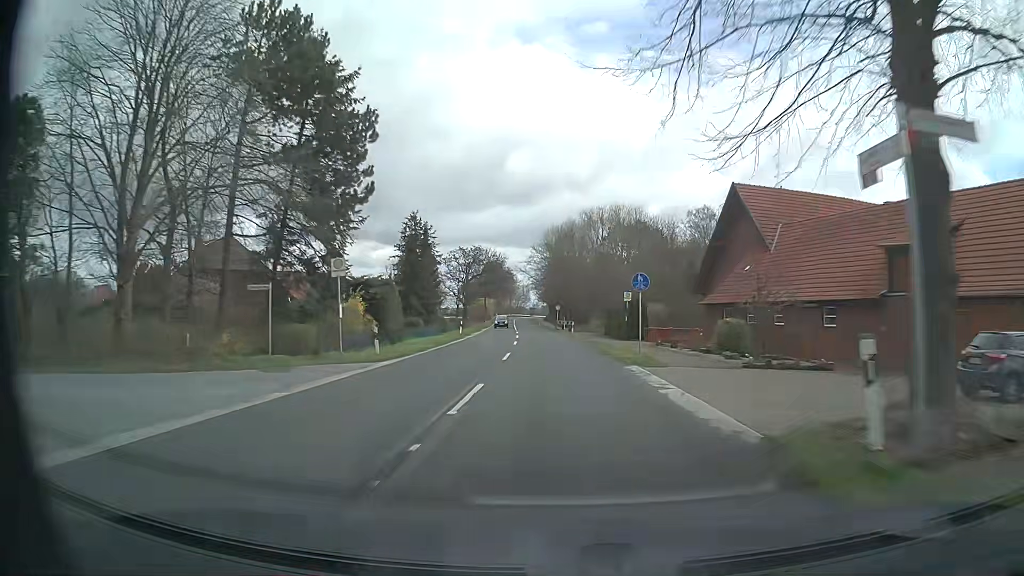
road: secondary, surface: asphalt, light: Day
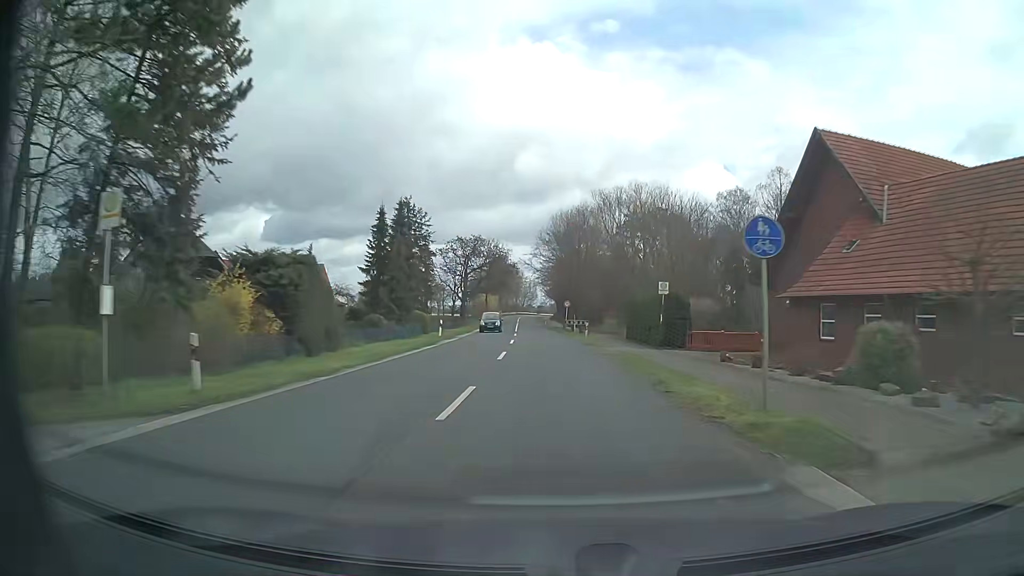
(-0.1, +12.7) m; 0°
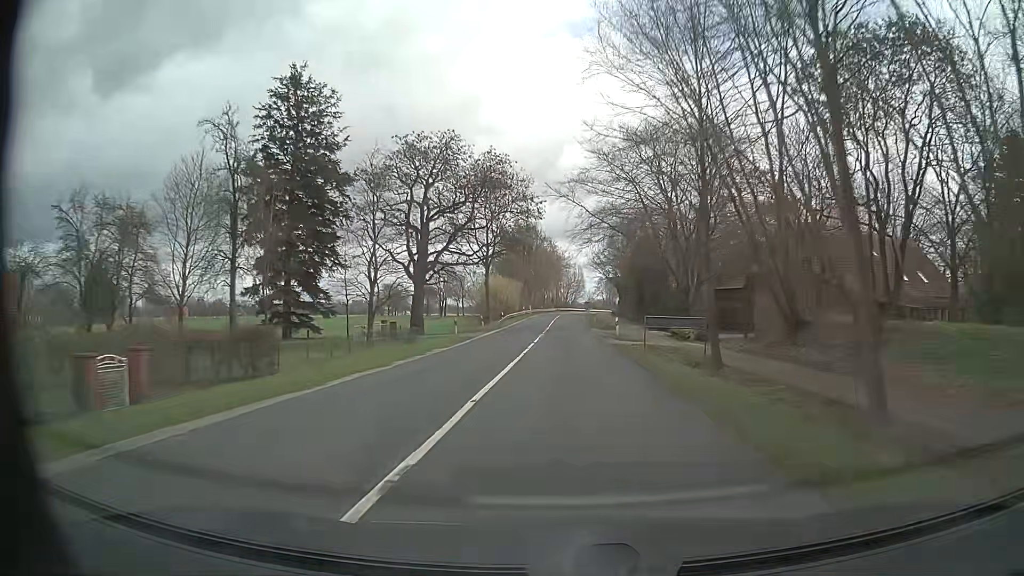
(-2.7, +63.0) m; -4°
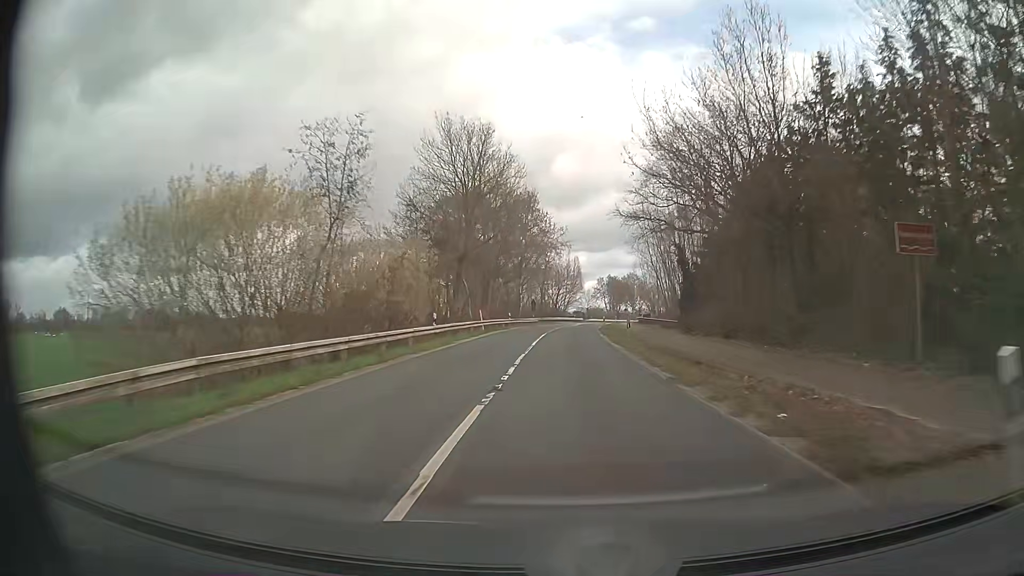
(+0.3, +60.3) m; +1°
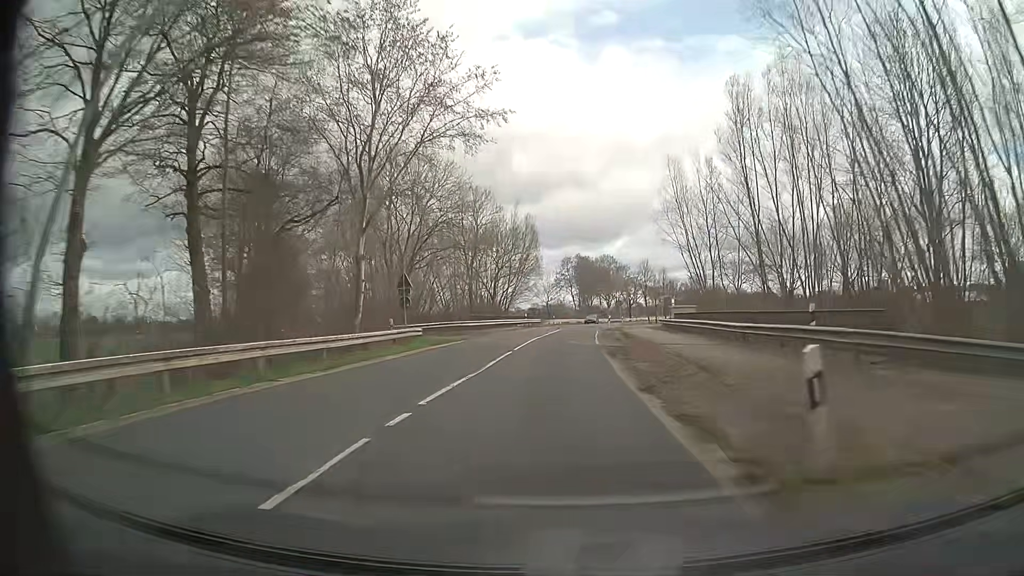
(+1.8, +55.4) m; +4°
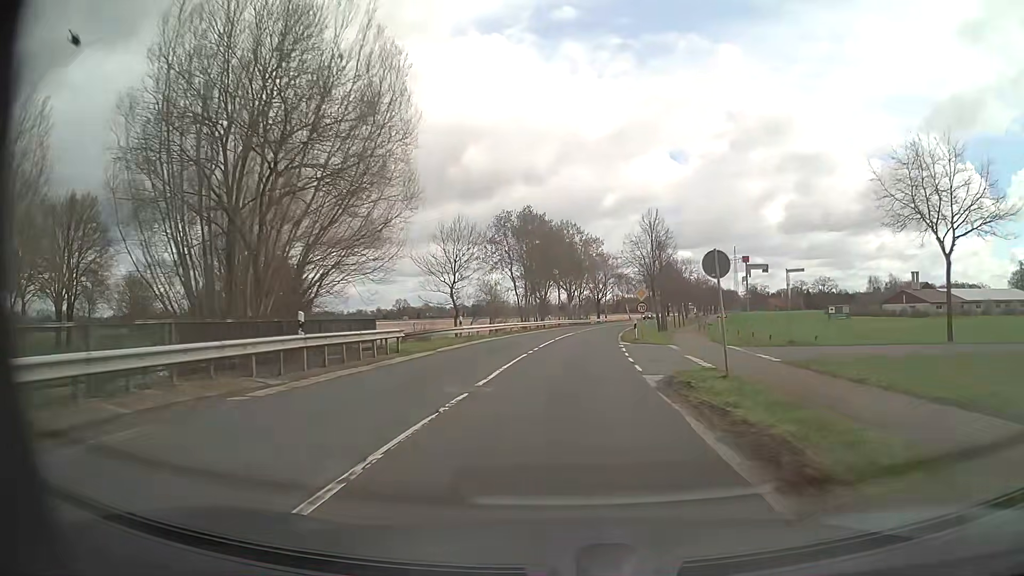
(+1.7, +52.2) m; +5°
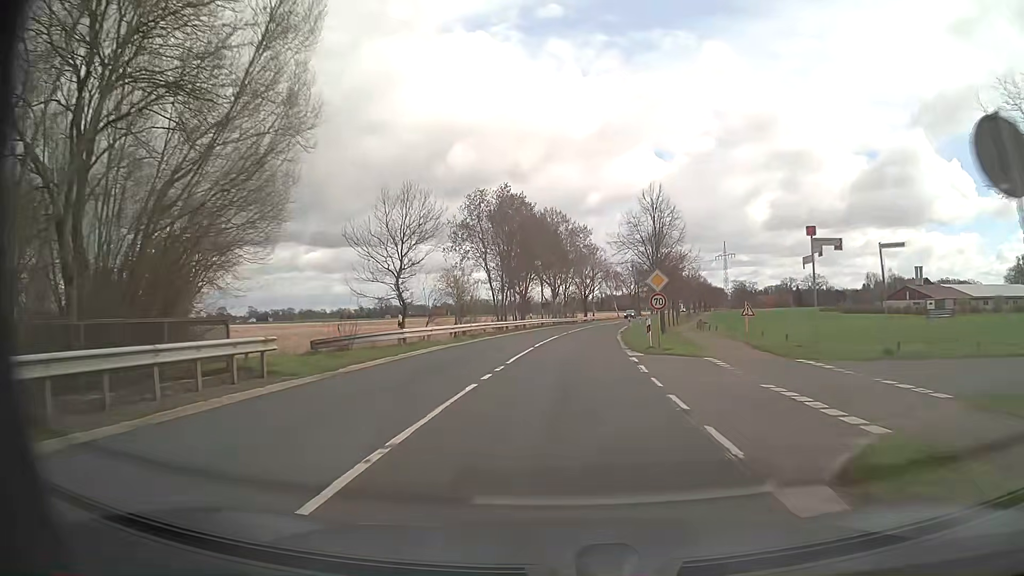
(0.0, +10.2) m; +1°
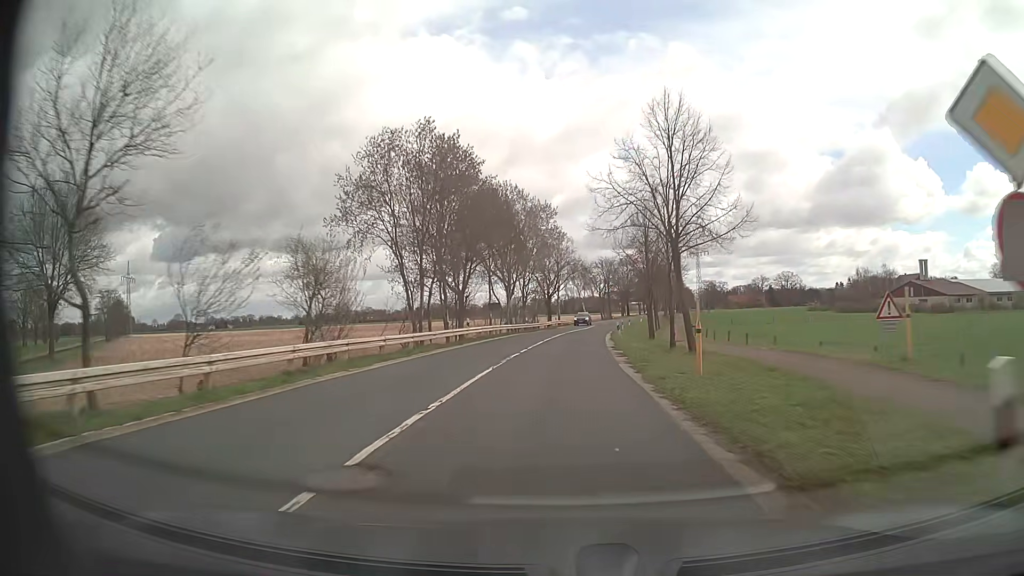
(+0.6, +20.5) m; +3°
(0, +10) (0, +20) (+1, +30) (+1, +40) (+2, +50) (+3, +60) (+4, +70) (+5, +80) (+7, +90) (+8, +100) m
